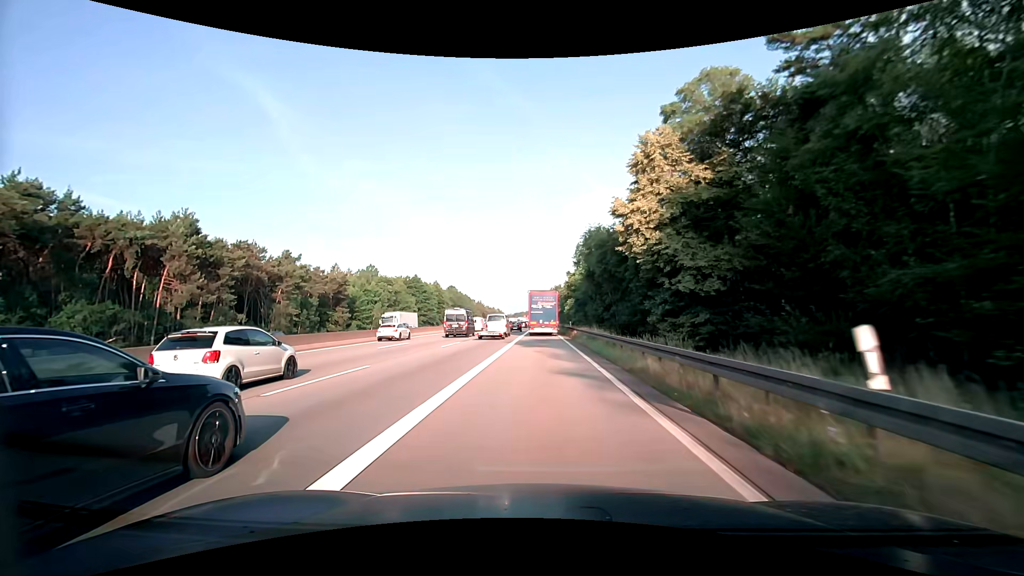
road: motorway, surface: asphalt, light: Day
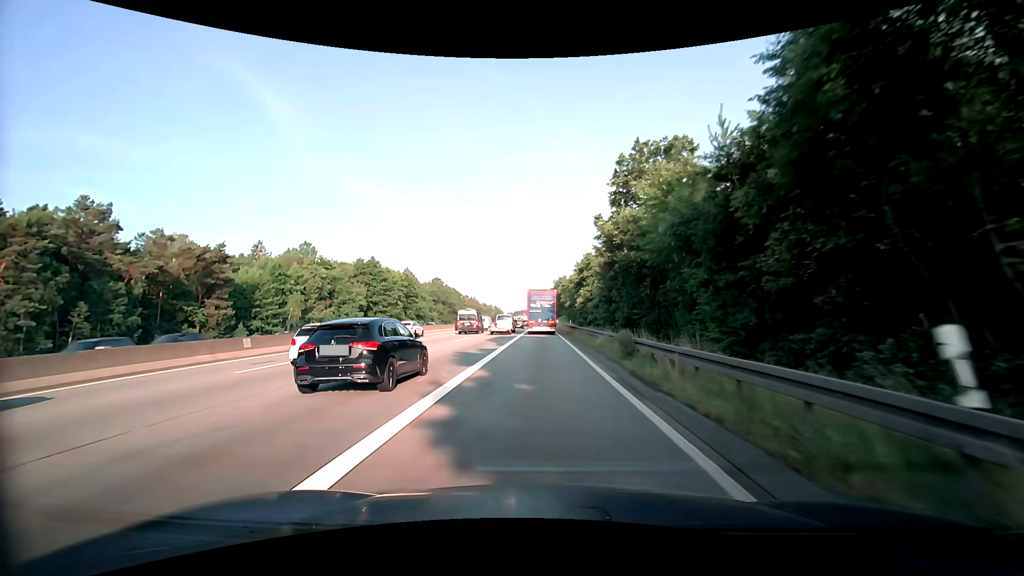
(+0.2, +49.1) m; 0°
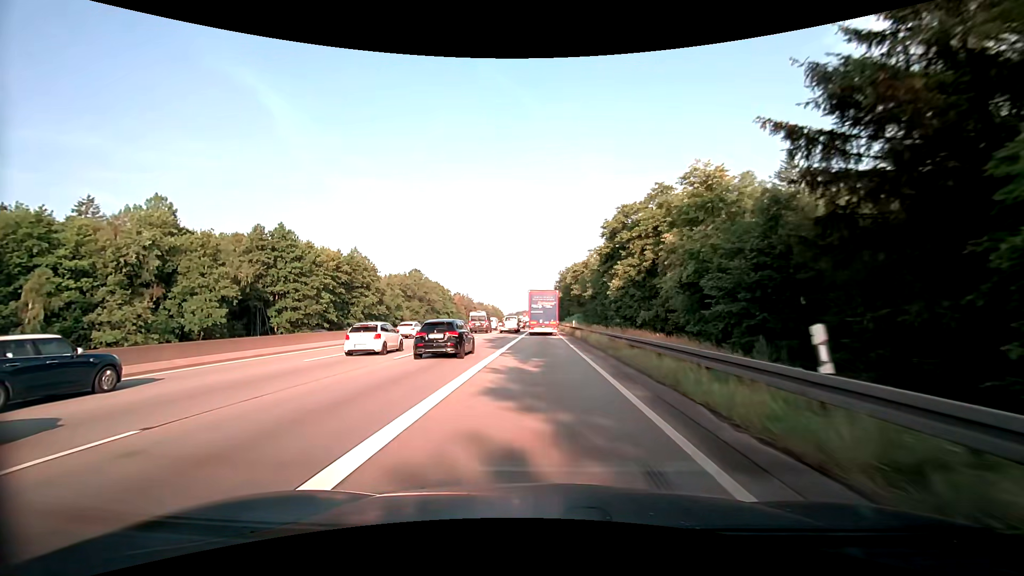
(+0.2, +50.0) m; 0°
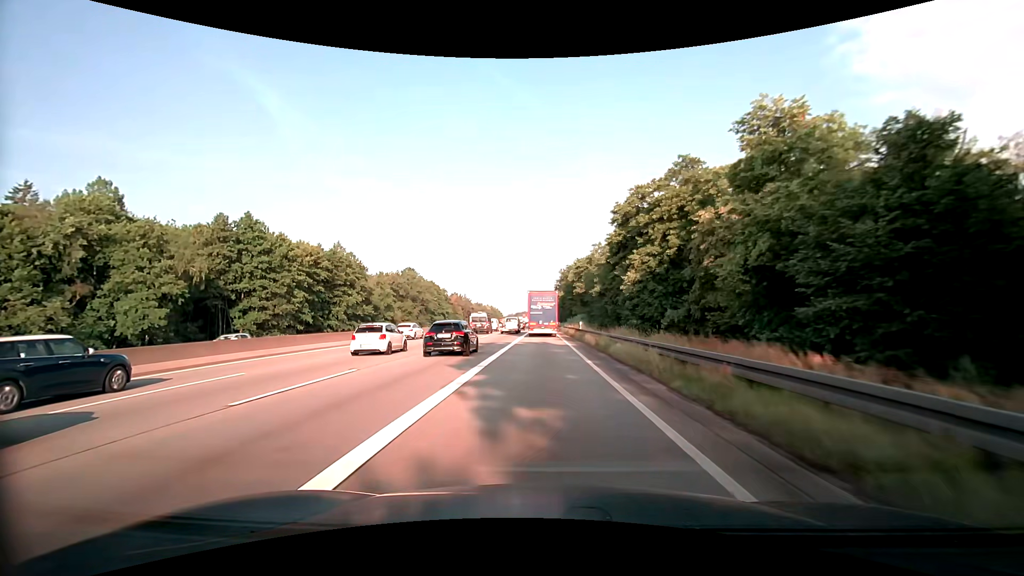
(-0.1, +10.1) m; 0°
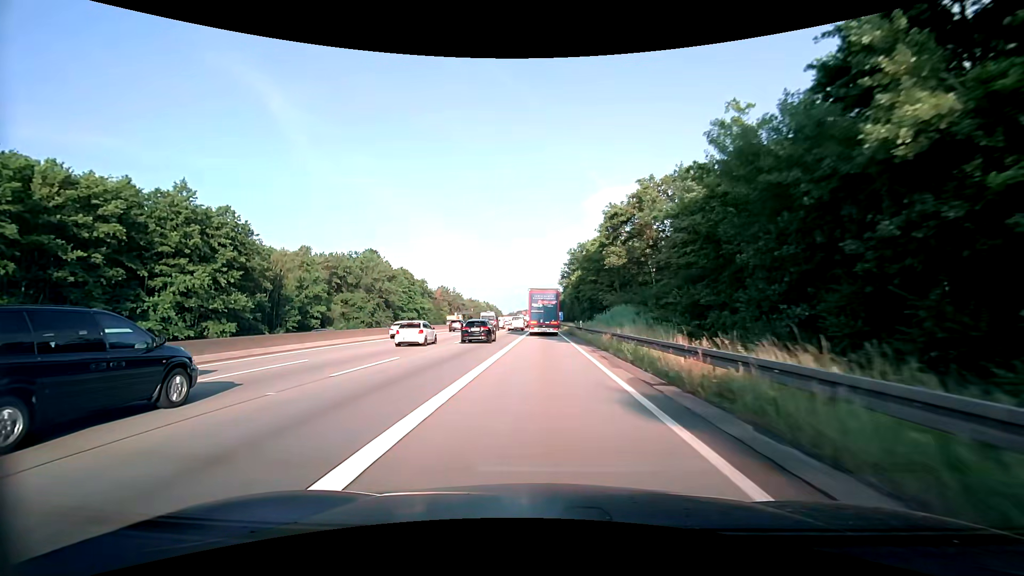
(-0.5, +49.9) m; -1°
(0, +10) (0, +20) (0, +30) (0, +40) (0, +50) (0, +60) (0, +70) (0, +80) (0, +90) (0, +100) m
